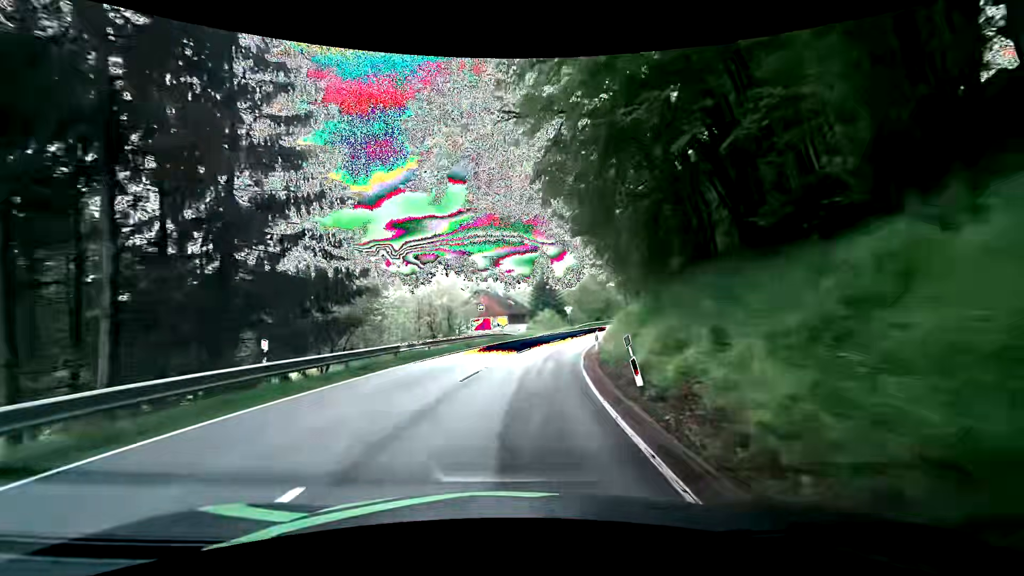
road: secondary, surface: asphalt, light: Day
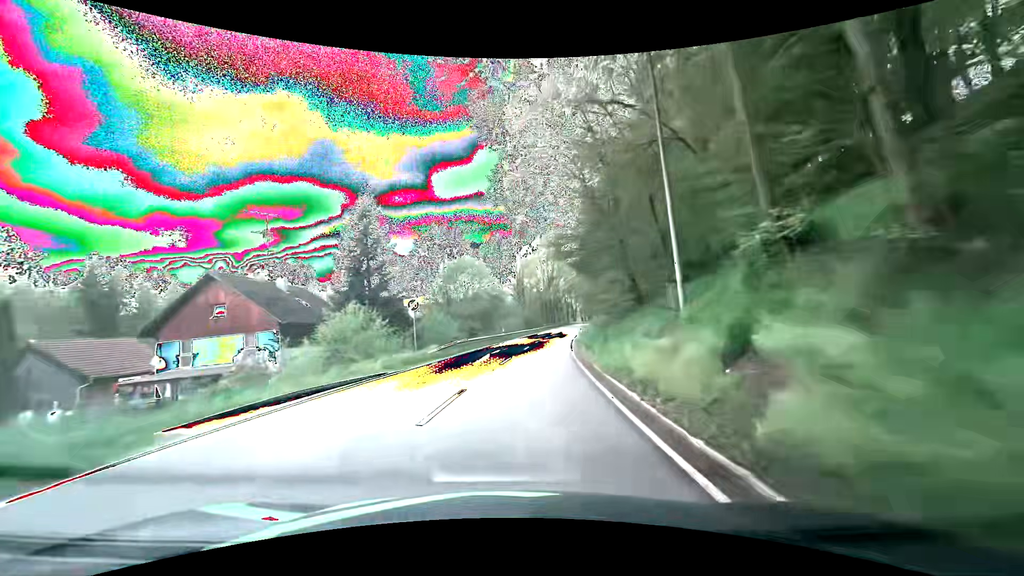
(+5.1, +40.1) m; +16°
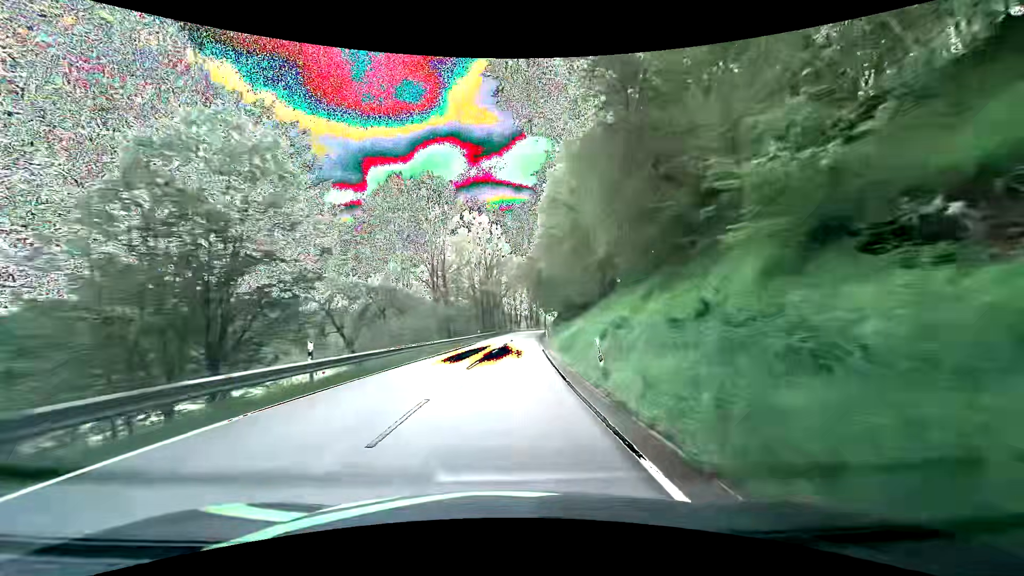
(+2.8, +36.4) m; +8°
(0, +10) (0, +20) (0, +30) (+1, +40) (+1, +50) (+1, +60) (+2, +70) (+2, +80) (+3, +90) (+4, +100) m
